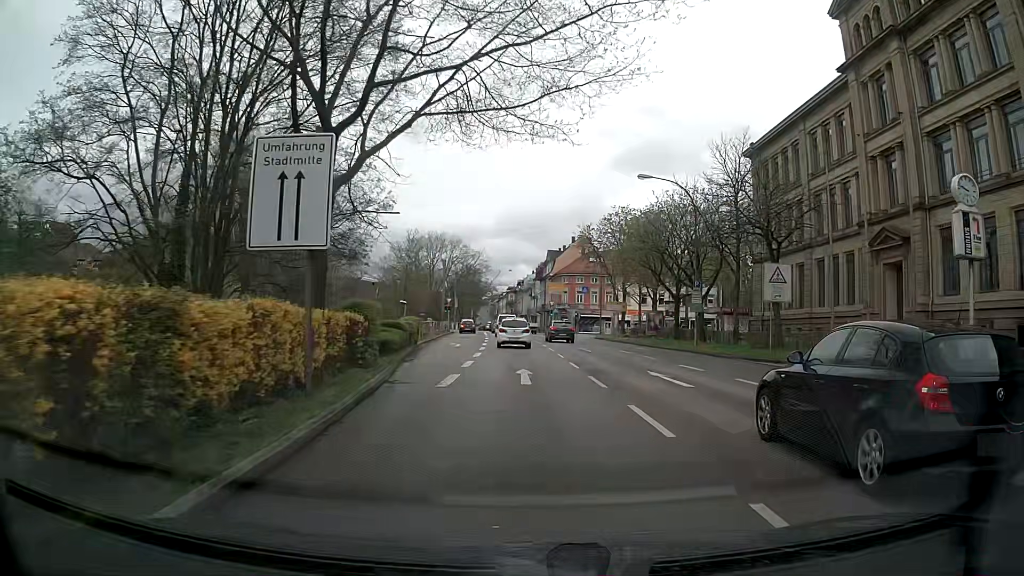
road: primary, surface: asphalt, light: Day
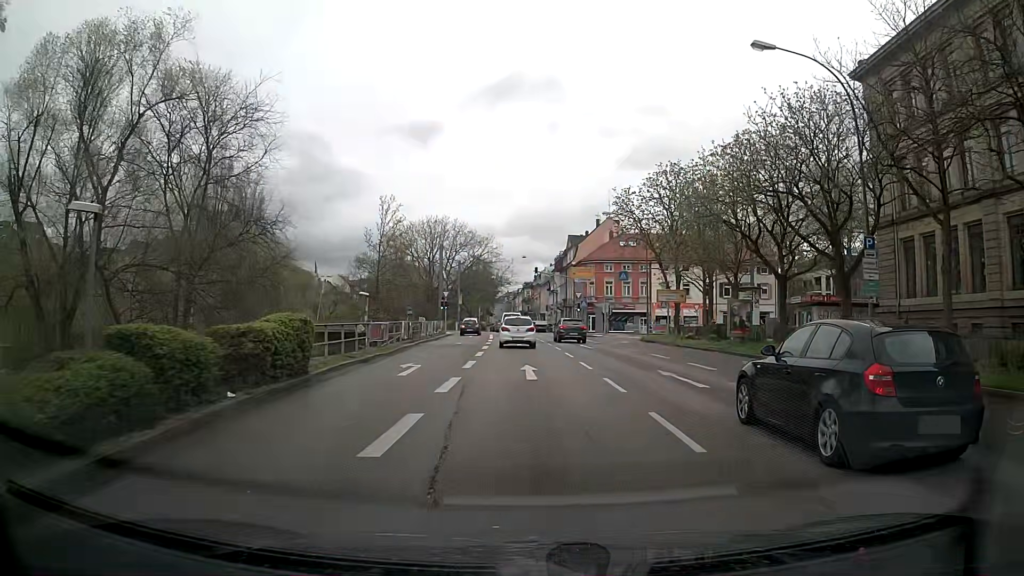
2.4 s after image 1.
(+0.1, +19.1) m; 0°
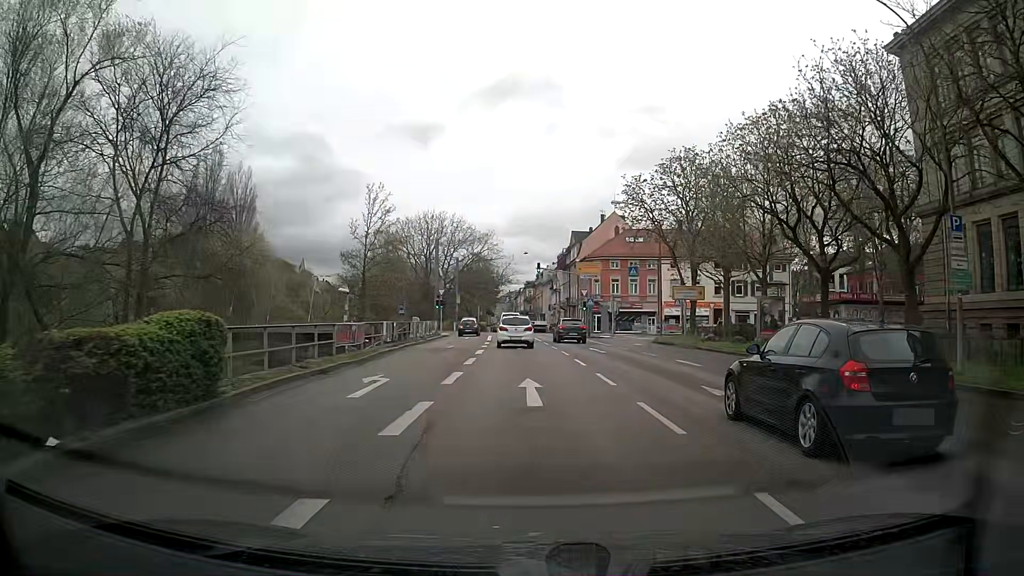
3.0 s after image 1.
(0.0, +4.8) m; 0°
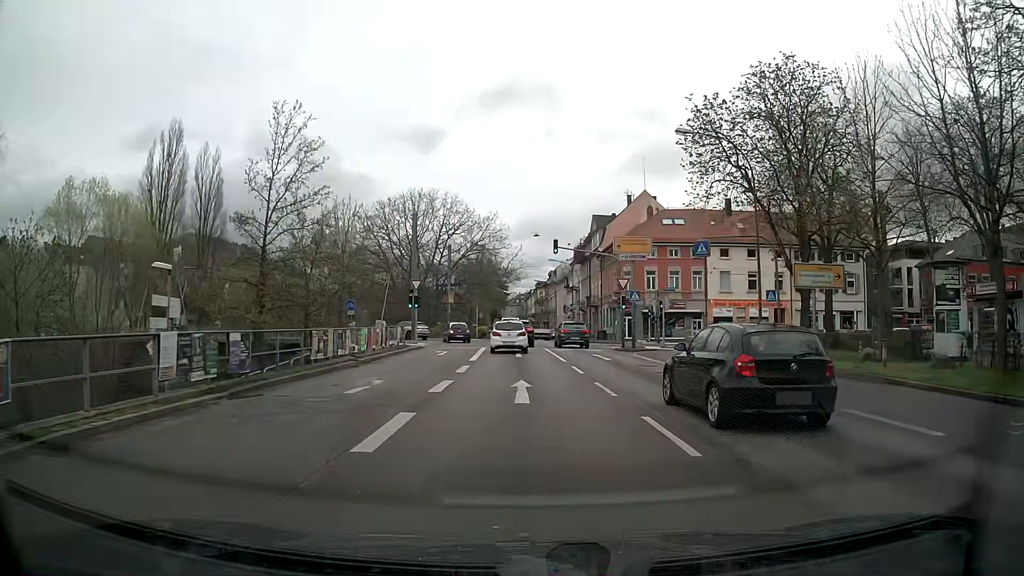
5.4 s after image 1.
(-0.1, +19.1) m; -1°
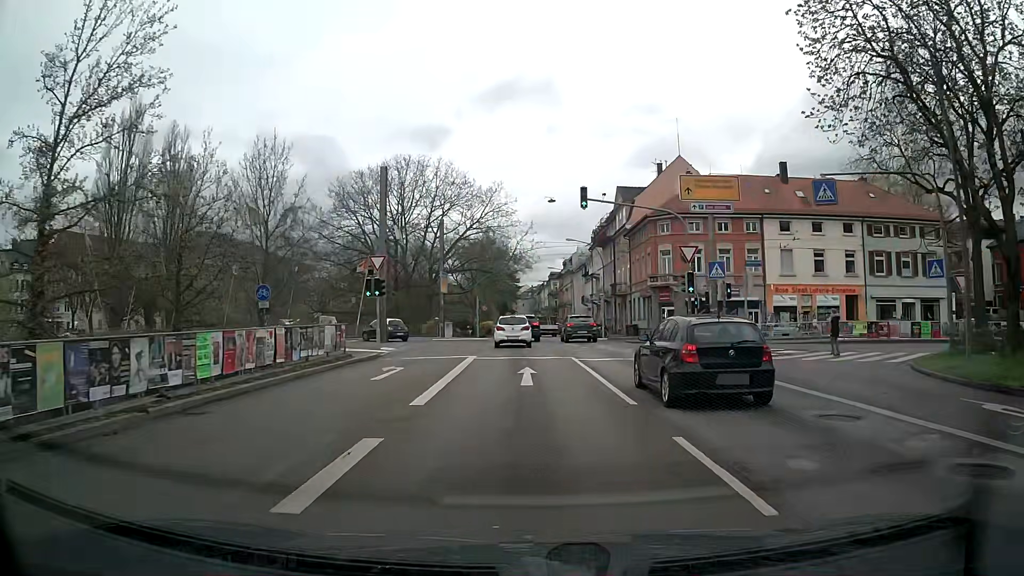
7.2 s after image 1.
(-0.1, +14.3) m; -1°
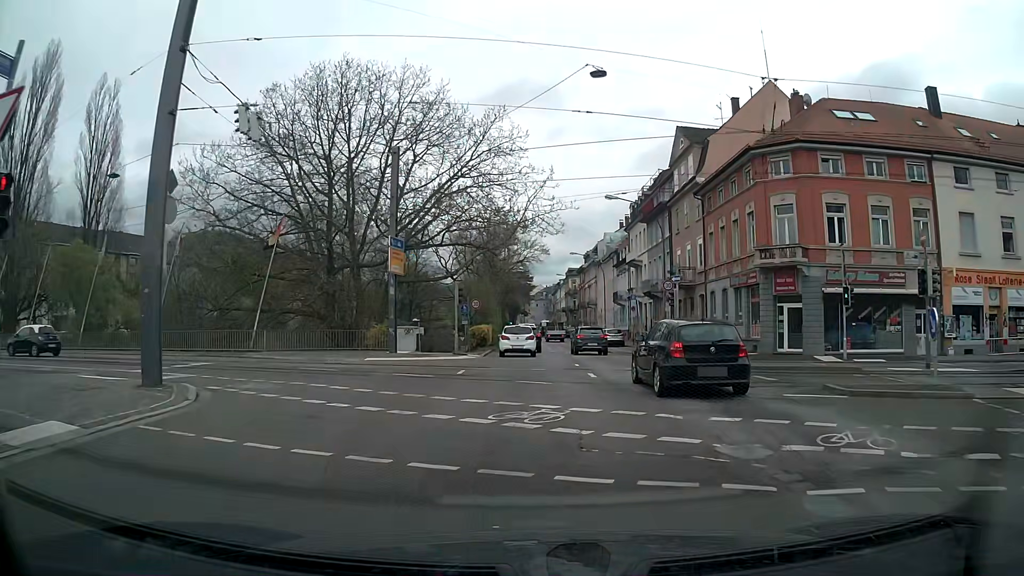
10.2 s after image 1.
(-0.4, +24.1) m; -2°
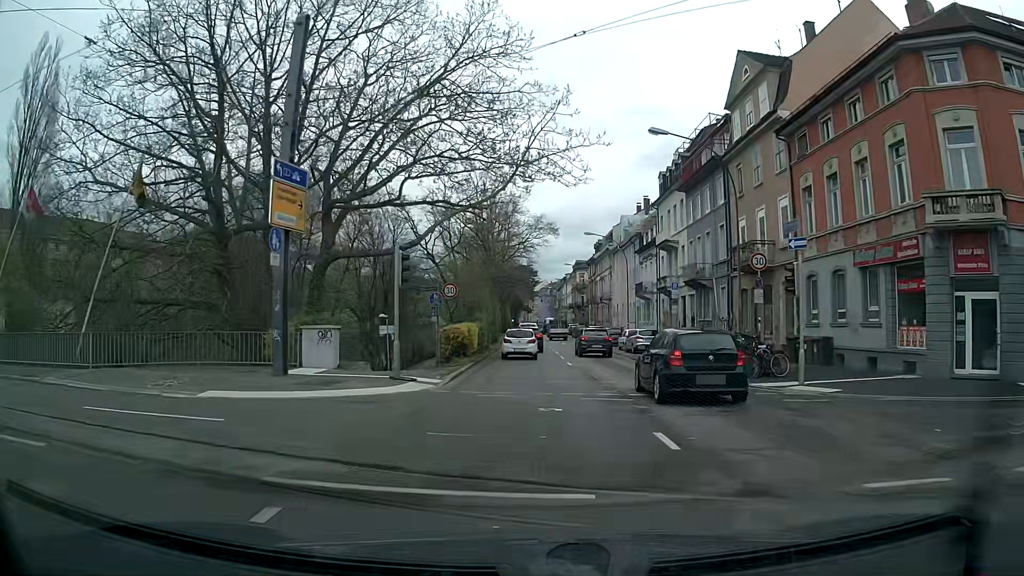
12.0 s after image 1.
(0.0, +14.5) m; 0°
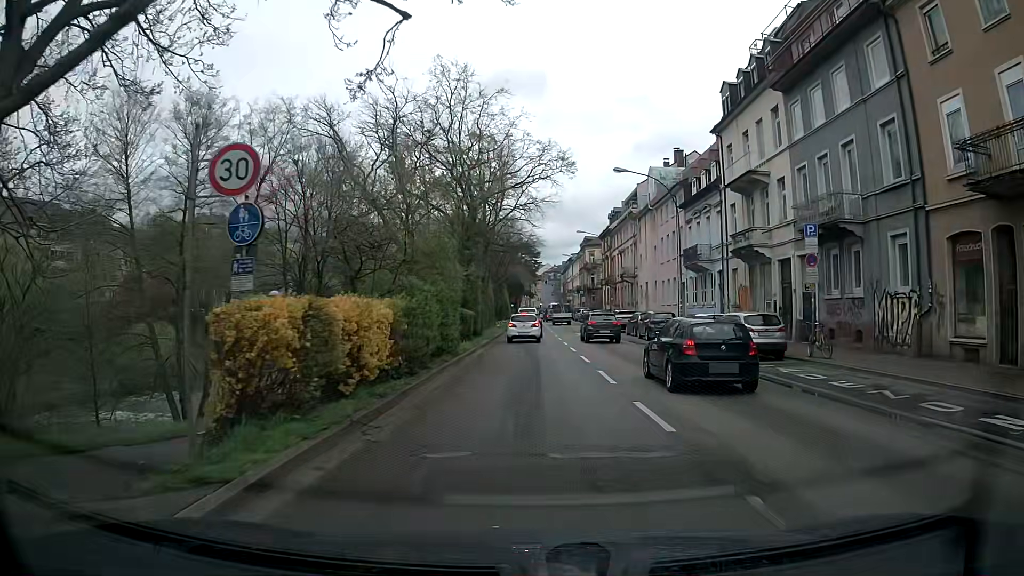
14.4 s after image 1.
(0.0, +19.6) m; 0°
(0, +10) (0, +20) (0, +30) (0, +40) (0, +50) (0, +60) (-1, +70) (-1, +80) (-1, +90) (-1, +100) m
